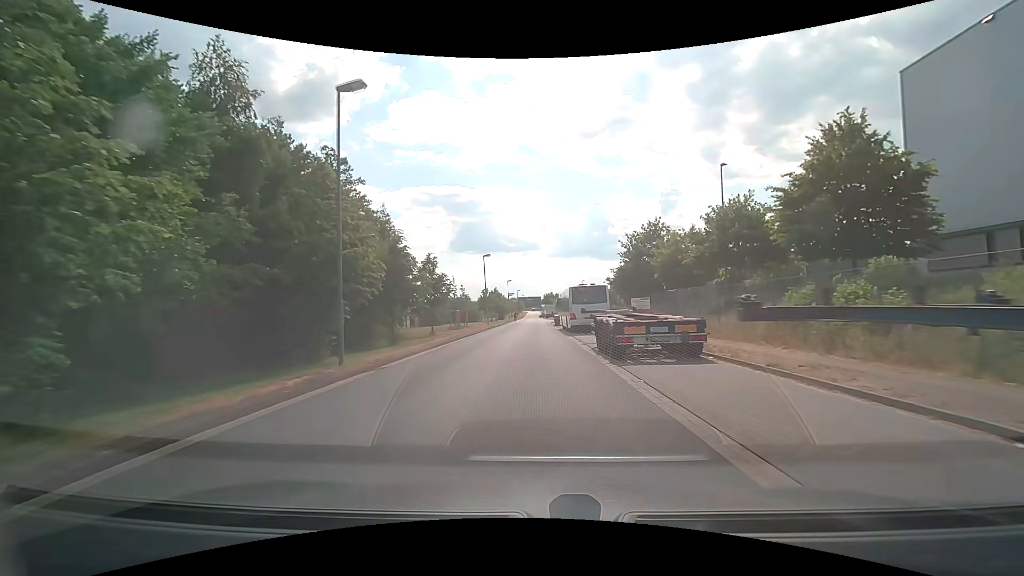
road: residential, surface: asphalt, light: Day
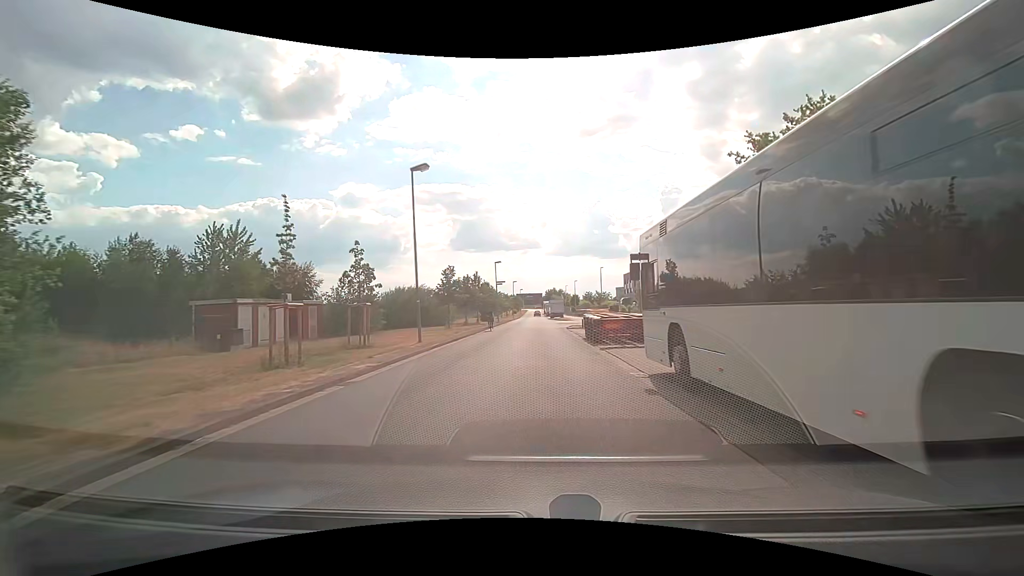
(-0.3, +32.5) m; -1°
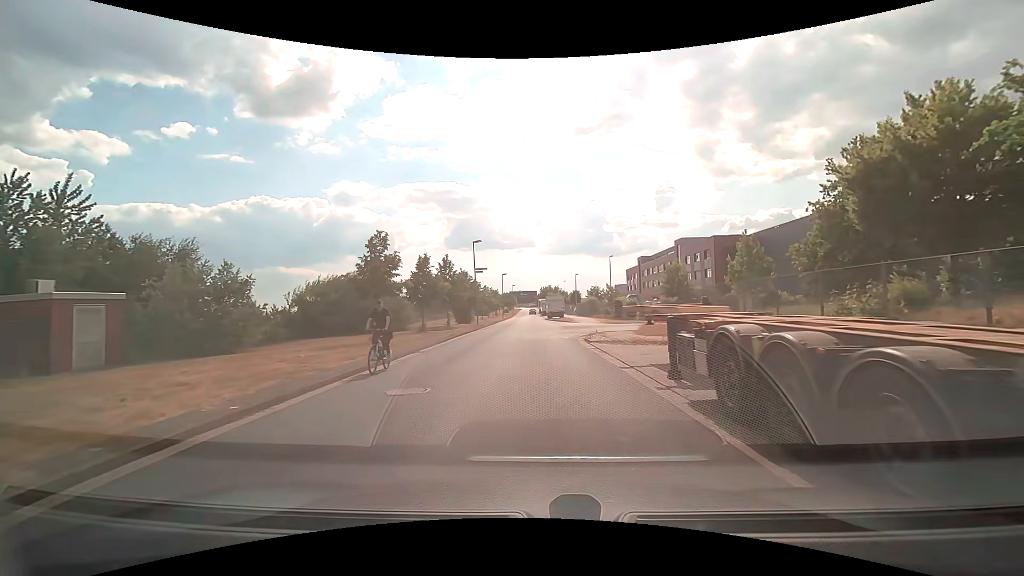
(+0.1, +17.5) m; +1°
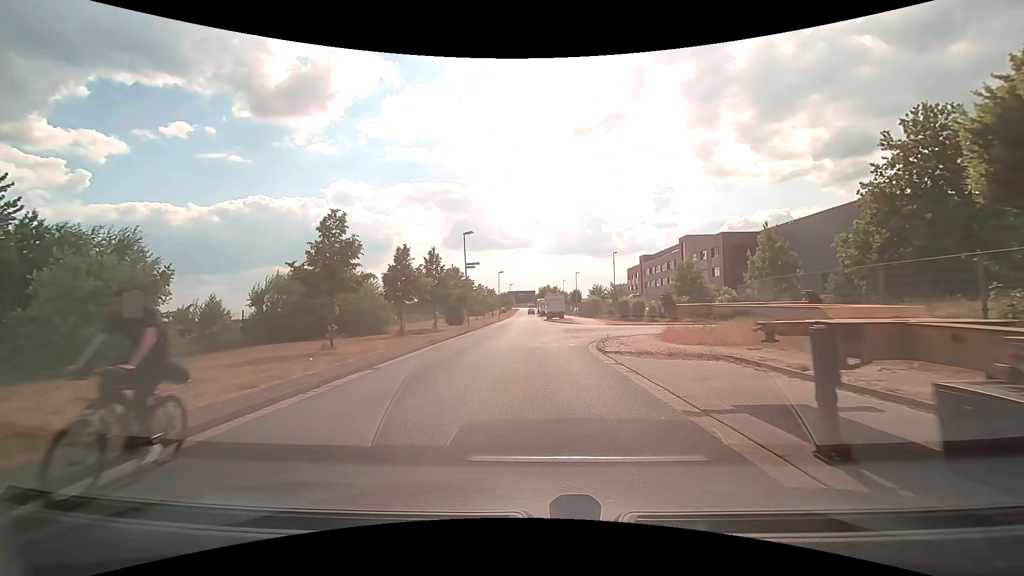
(0.0, +5.0) m; 0°
(0, +10) (0, +20) (0, +30) (+1, +40) (+1, +50) (+1, +60) (0, +70) (0, +80) (0, +90) (0, +100) m
